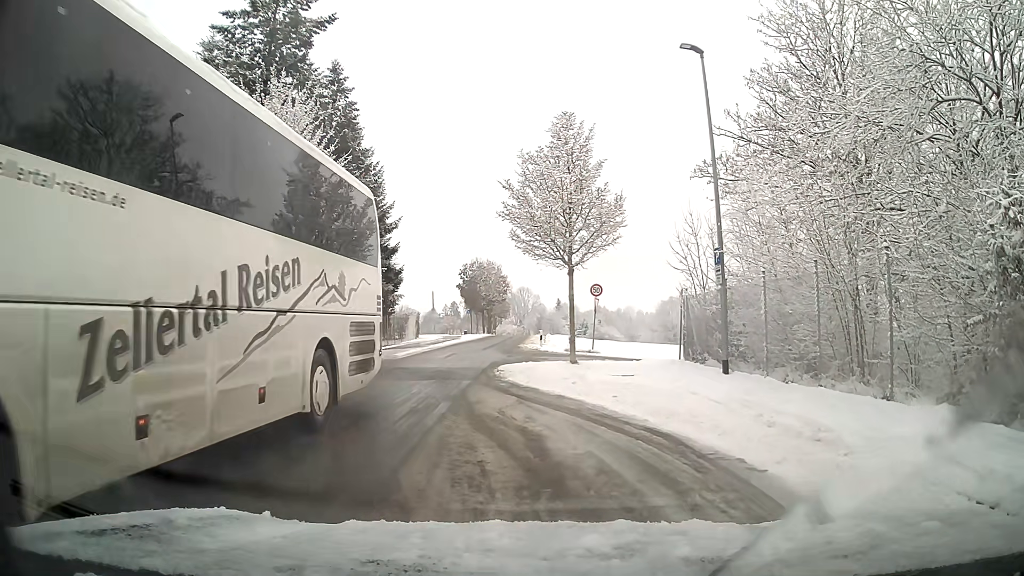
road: residential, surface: asphalt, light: Day
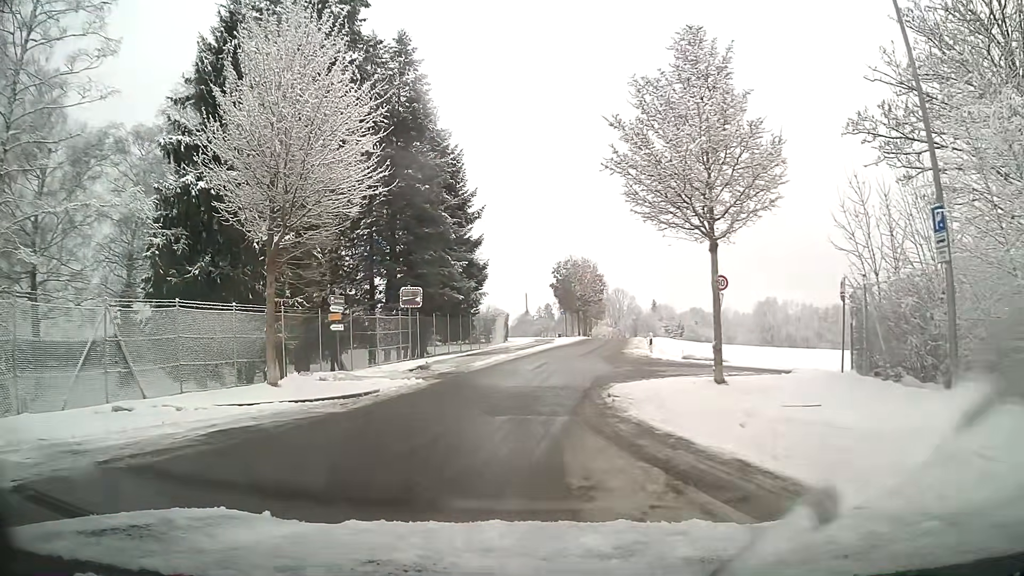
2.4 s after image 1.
(-0.6, +6.5) m; -9°
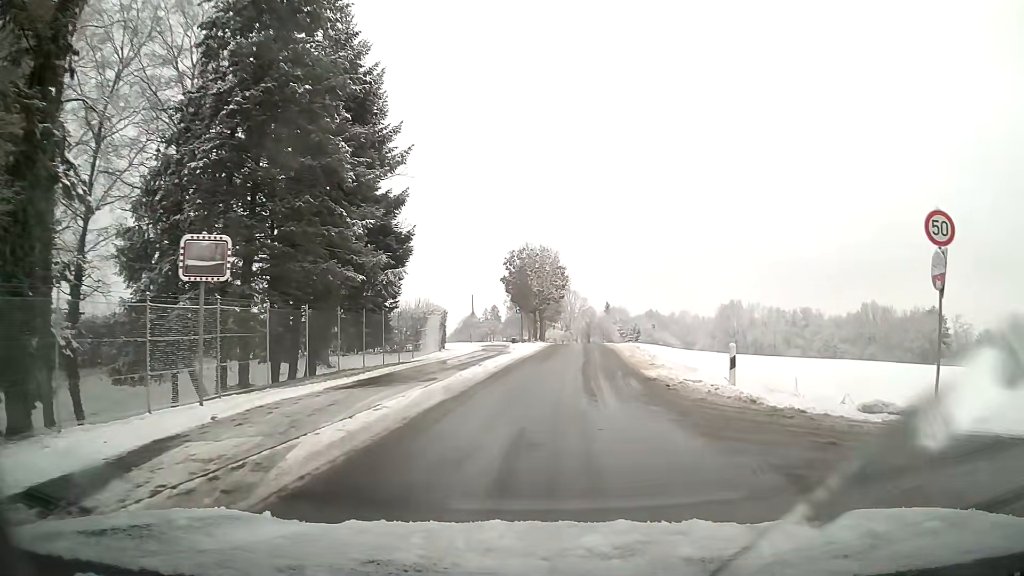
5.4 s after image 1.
(+0.2, +16.4) m; +6°
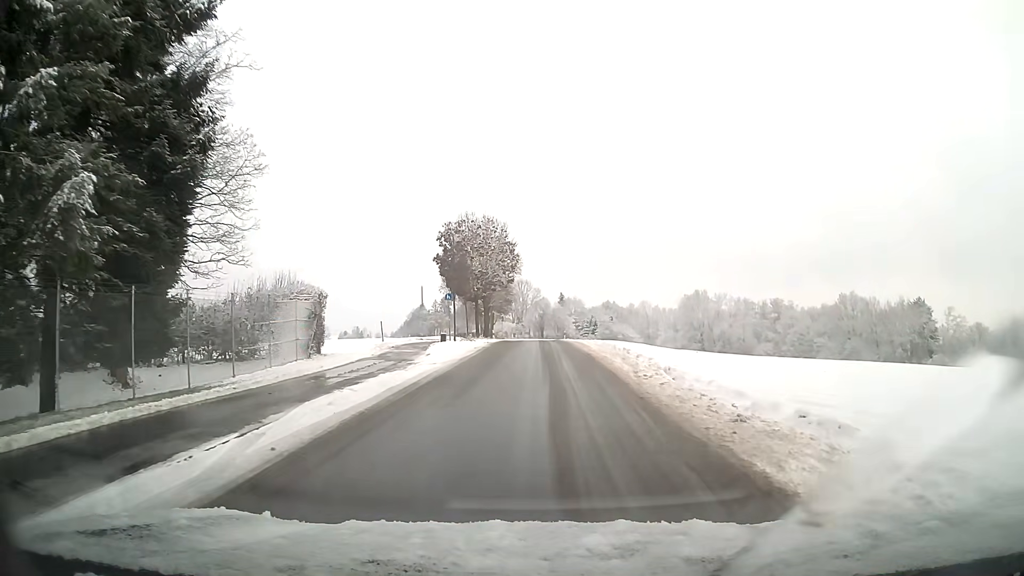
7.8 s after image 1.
(+0.6, +15.8) m; +3°
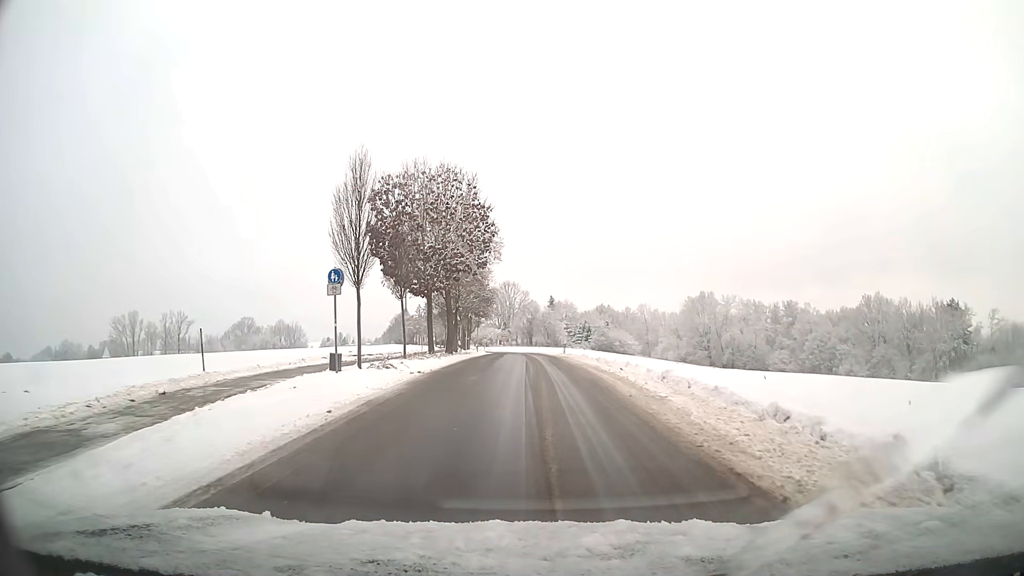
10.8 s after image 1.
(+0.1, +21.2) m; +1°
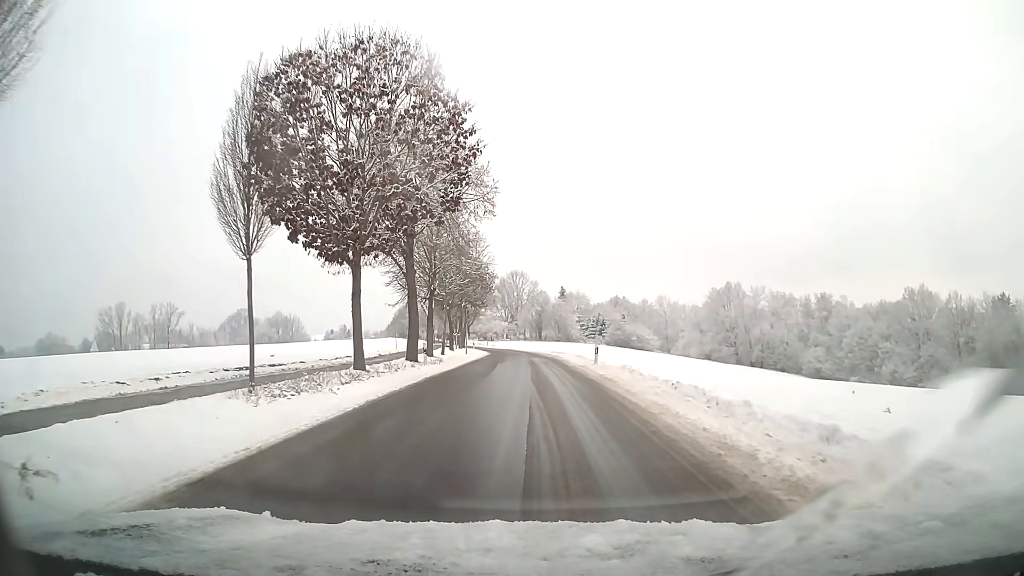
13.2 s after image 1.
(-0.1, +17.5) m; -1°
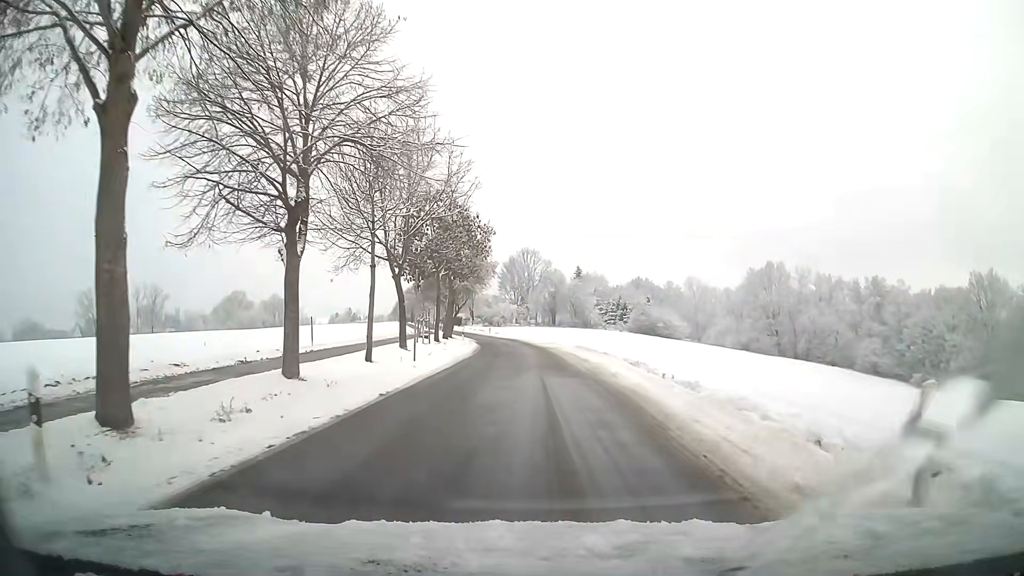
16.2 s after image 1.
(-0.2, +22.9) m; -1°
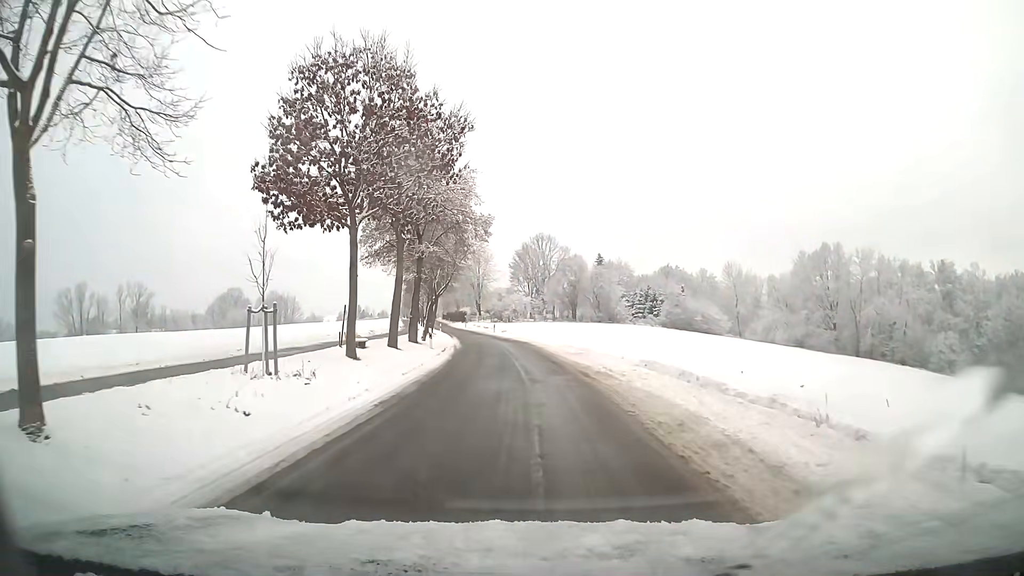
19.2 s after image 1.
(-0.3, +23.4) m; -1°
(0, +10) (-1, +20) (-1, +30) (-2, +40) (-3, +50) (-5, +60) (-6, +70) (-8, +79) (-10, +89) (-12, +99) m
